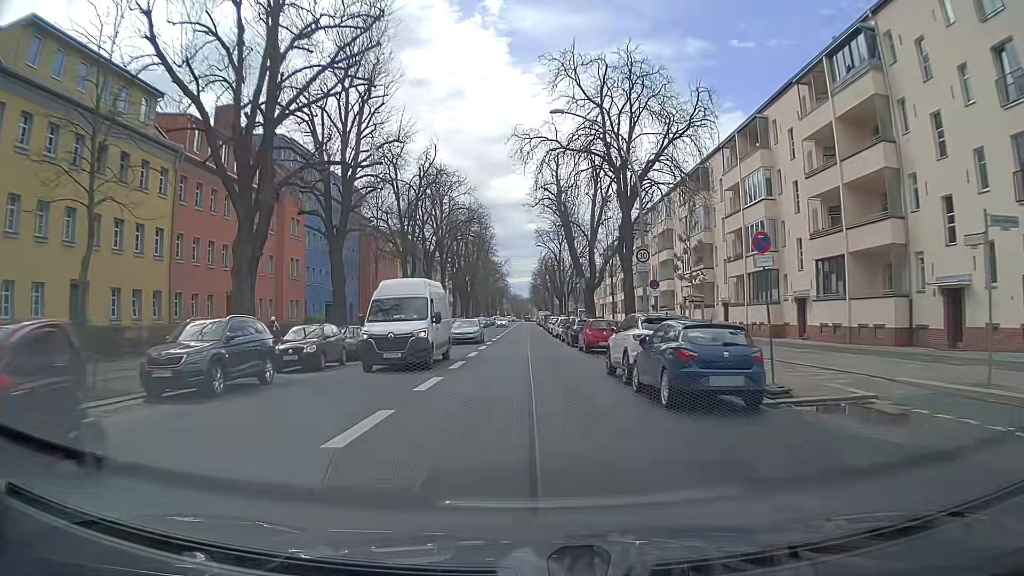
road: secondary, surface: asphalt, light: Day
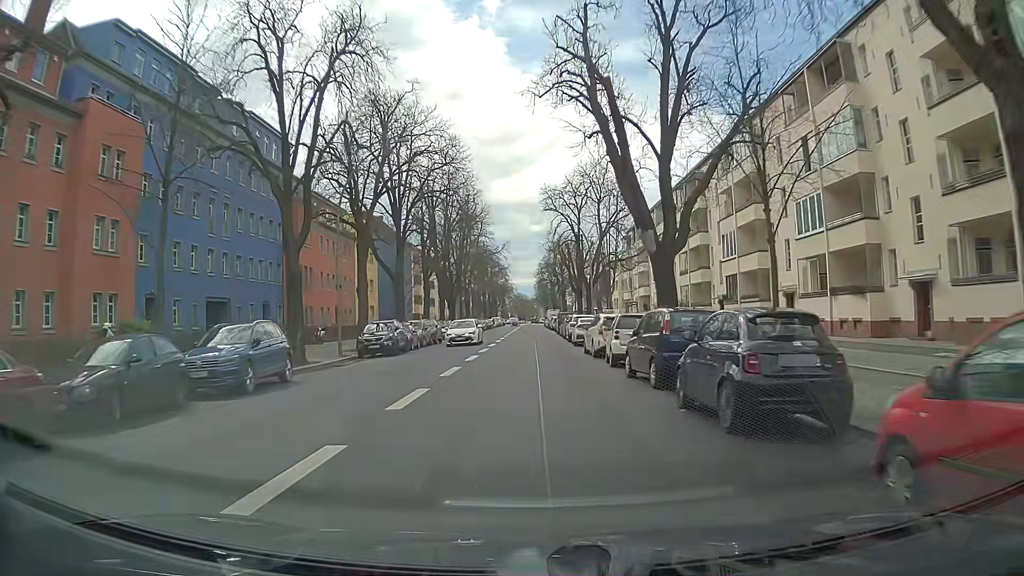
(-0.1, +27.2) m; 0°
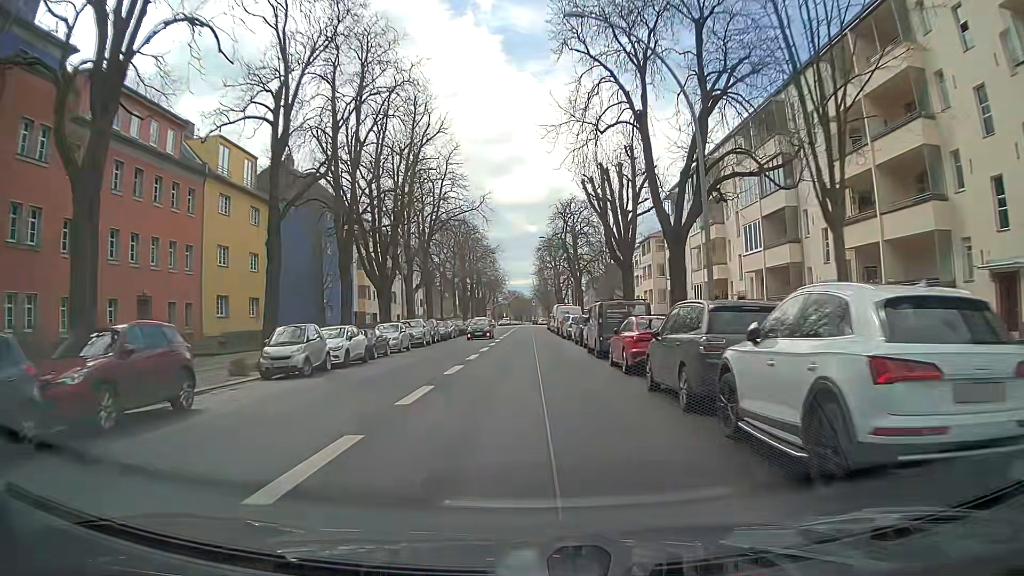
(+0.1, +35.7) m; 0°
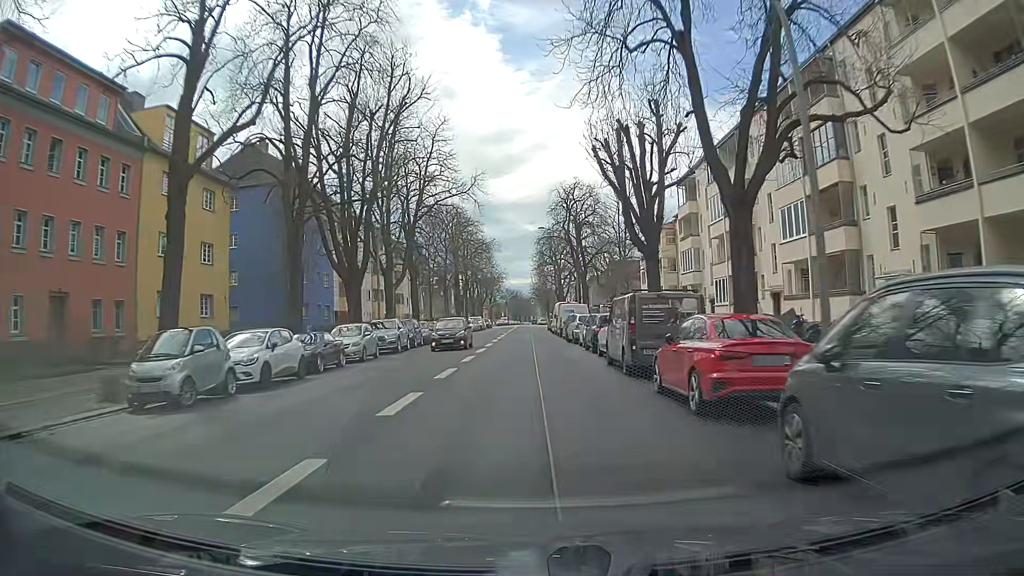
(+0.1, +7.3) m; 0°
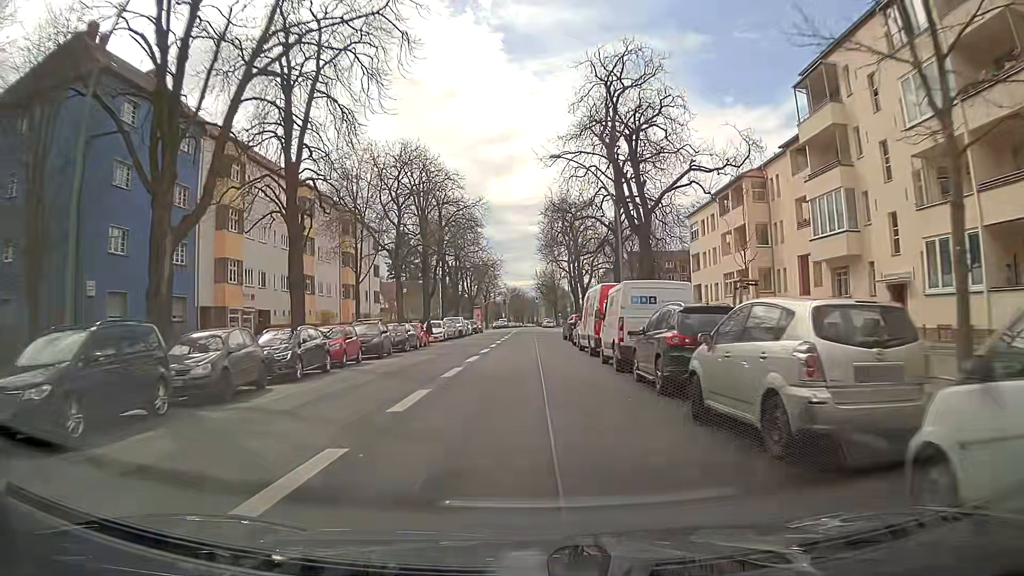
(+0.1, +29.6) m; +2°
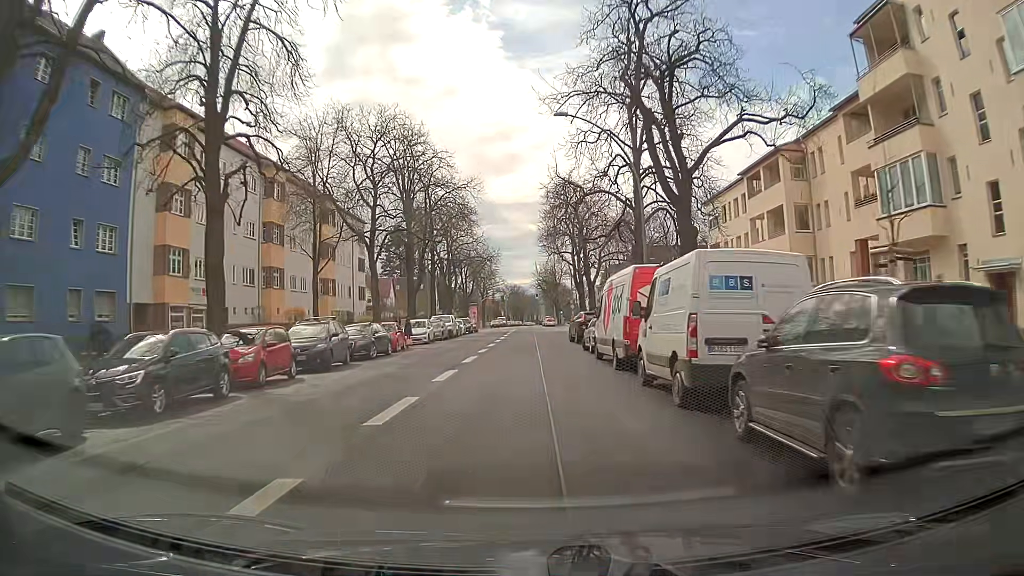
(-0.2, +7.5) m; -2°
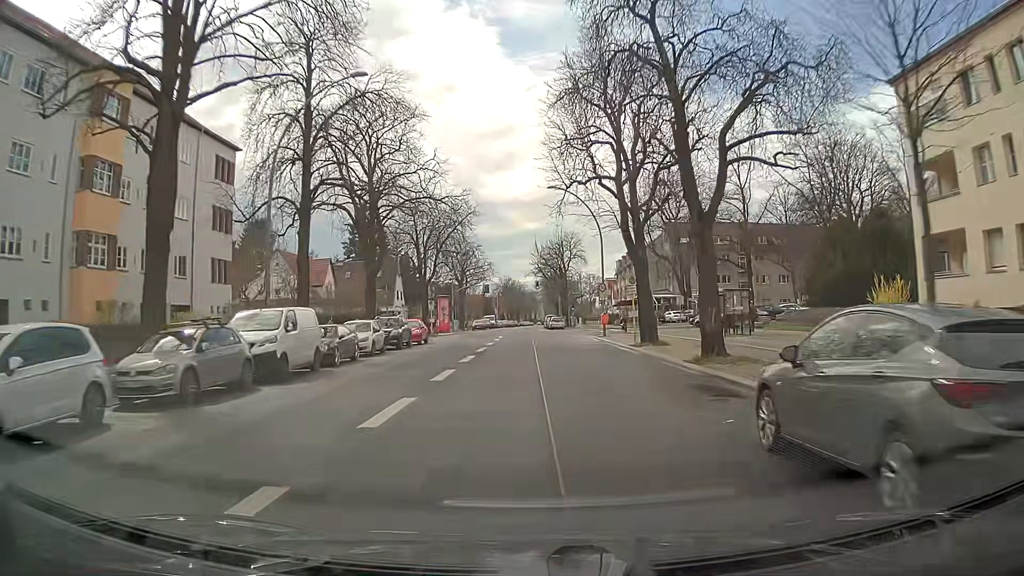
(-0.2, +36.4) m; 0°
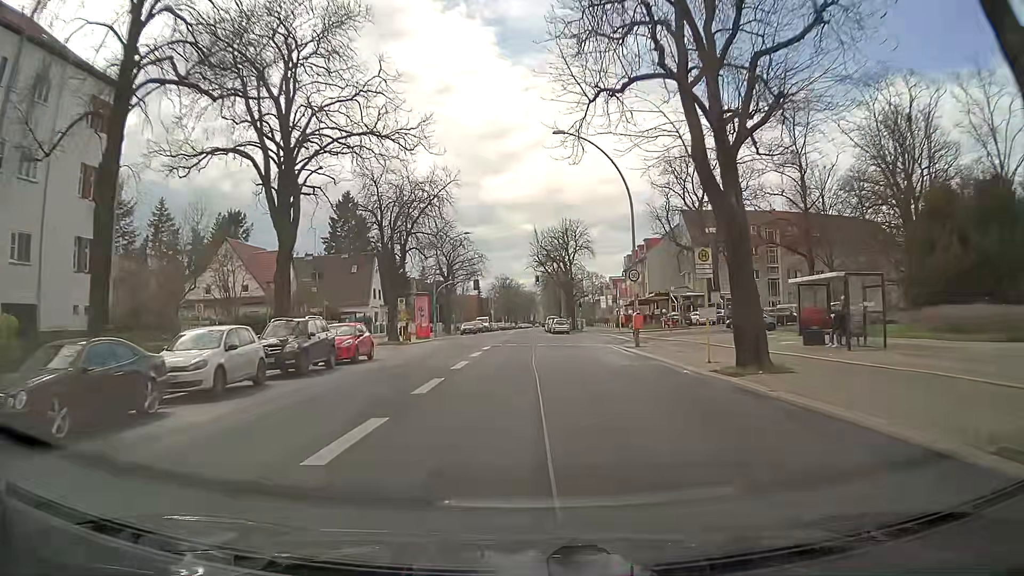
(+0.1, +14.1) m; +1°
(0, +10) (0, +20) (0, +30) (0, +40) (0, +50) (0, +60) (0, +70) (0, +80) (0, +90) (0, +100) m
